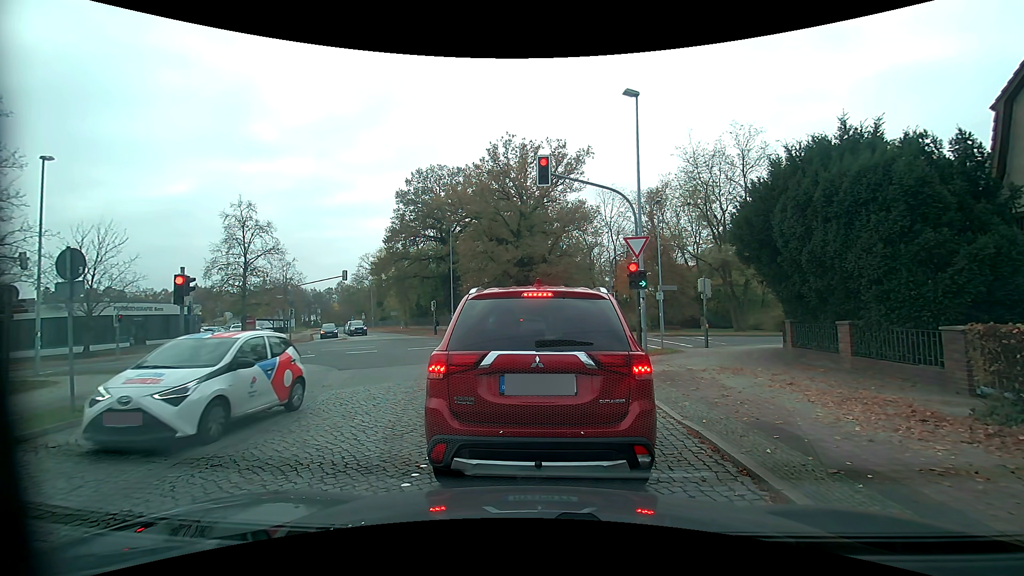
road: residential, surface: sett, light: Day
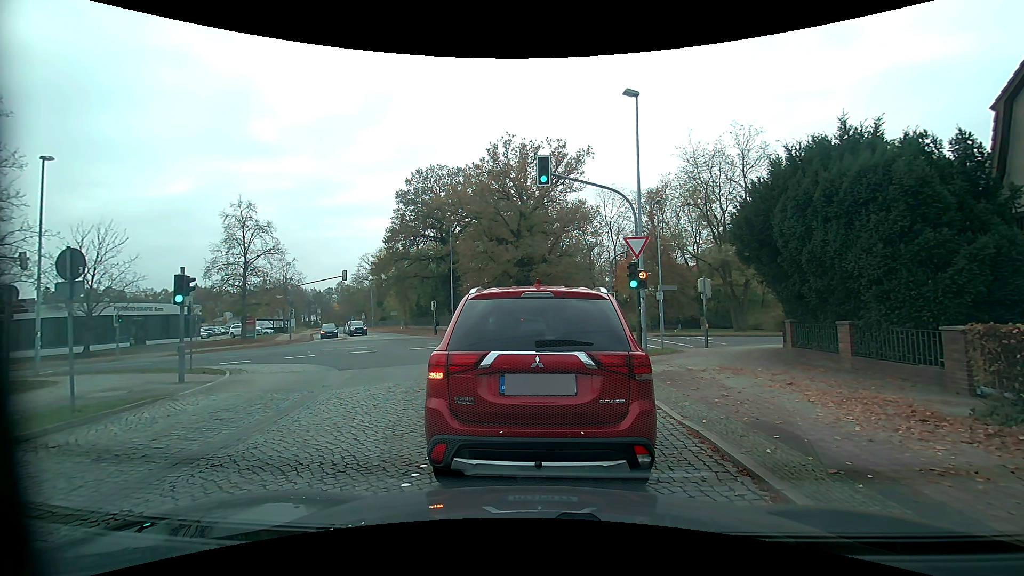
(0.0, 0.0) m; 0°
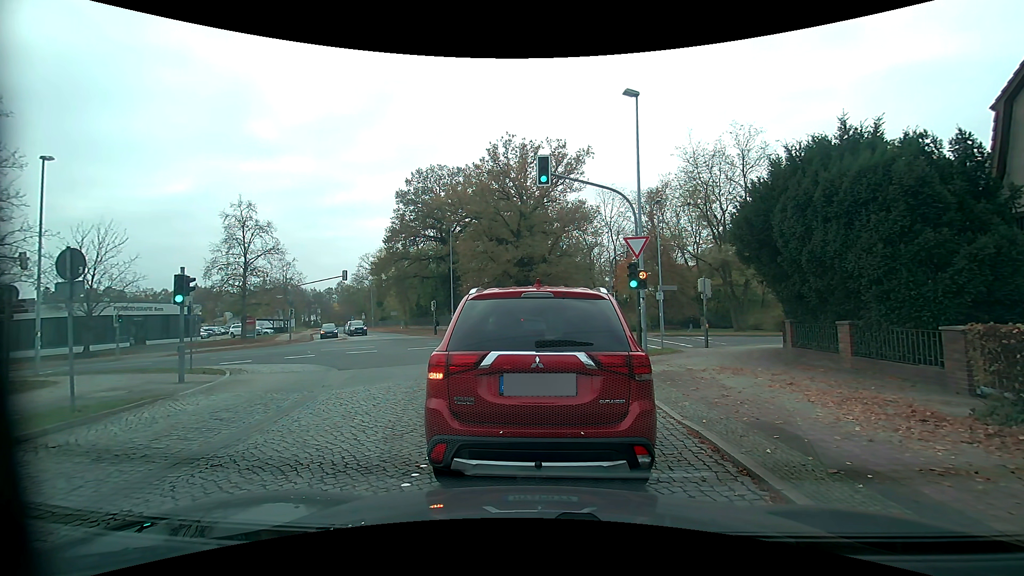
(0.0, 0.0) m; 0°
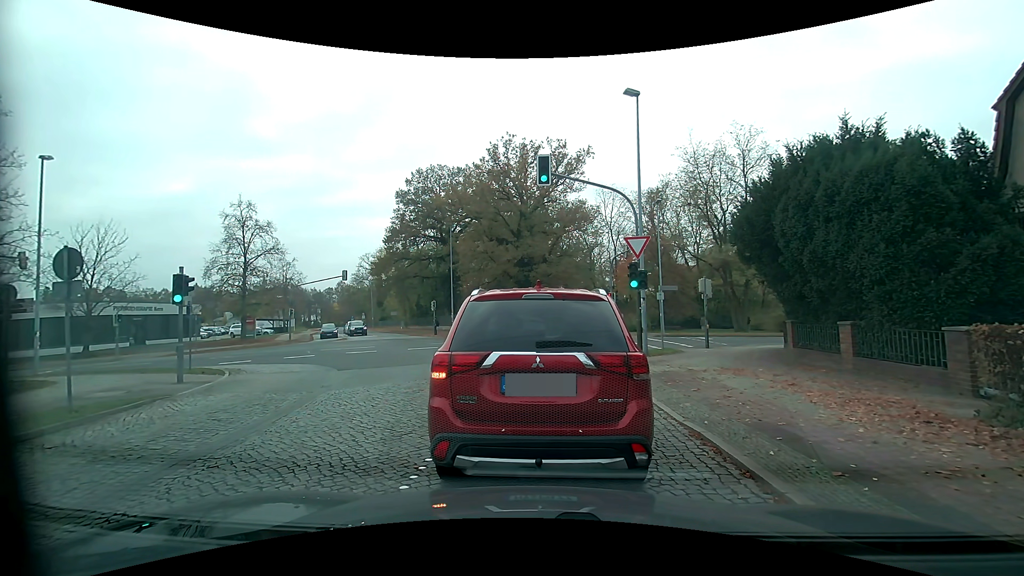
(0.0, +0.1) m; 0°
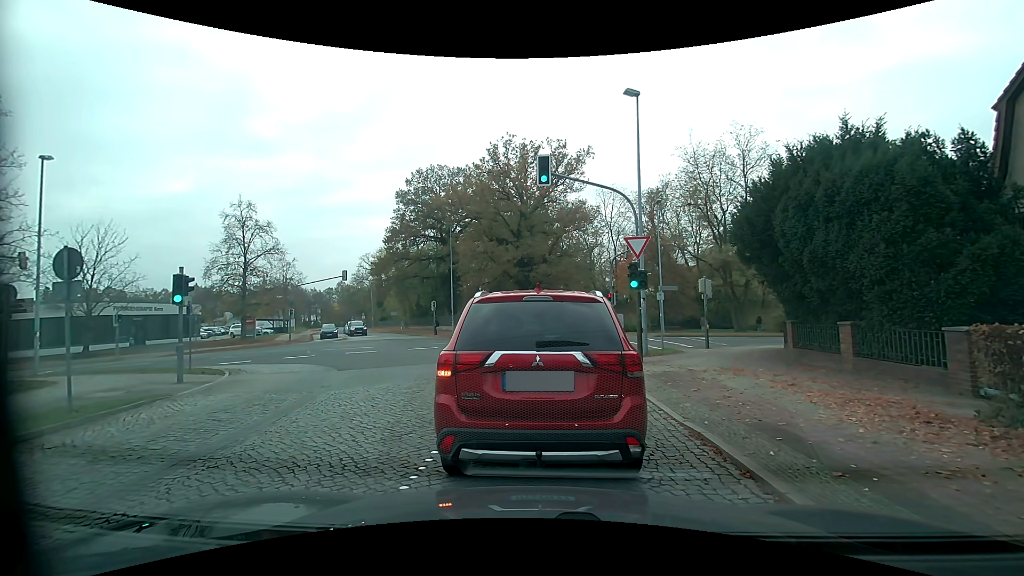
(0.0, 0.0) m; 0°
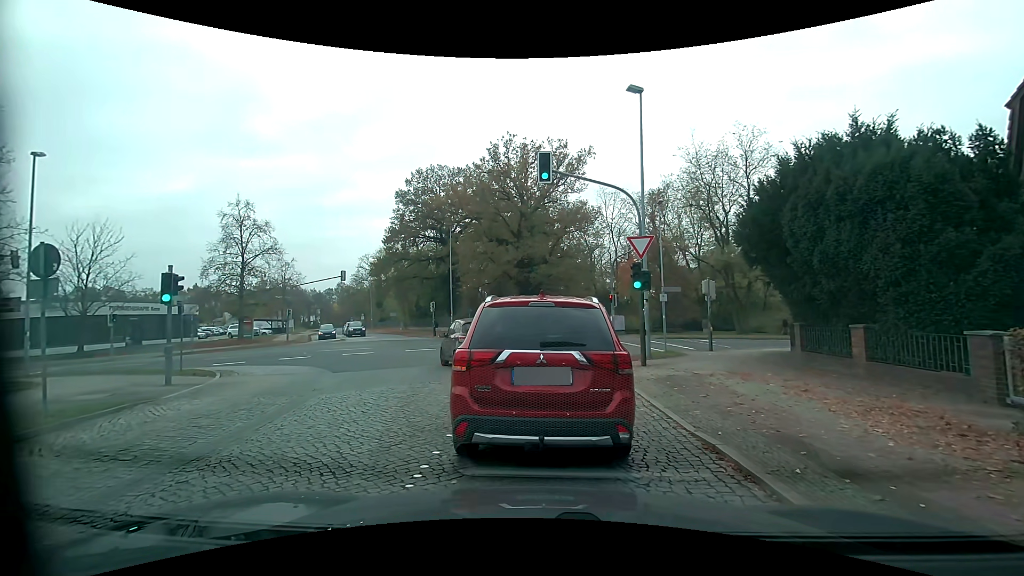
(0.0, +0.5) m; 0°
